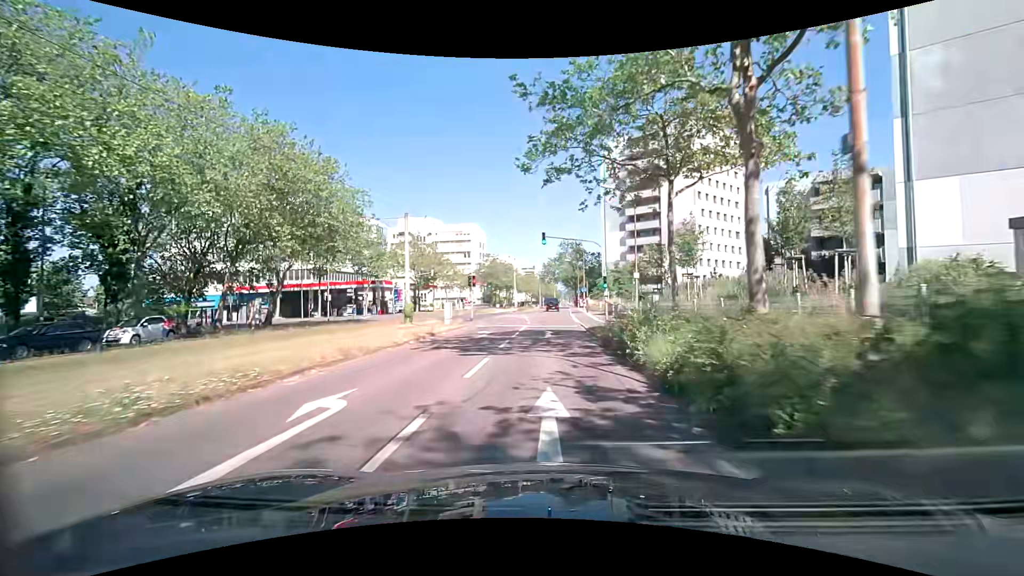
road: tertiary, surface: asphalt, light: Day
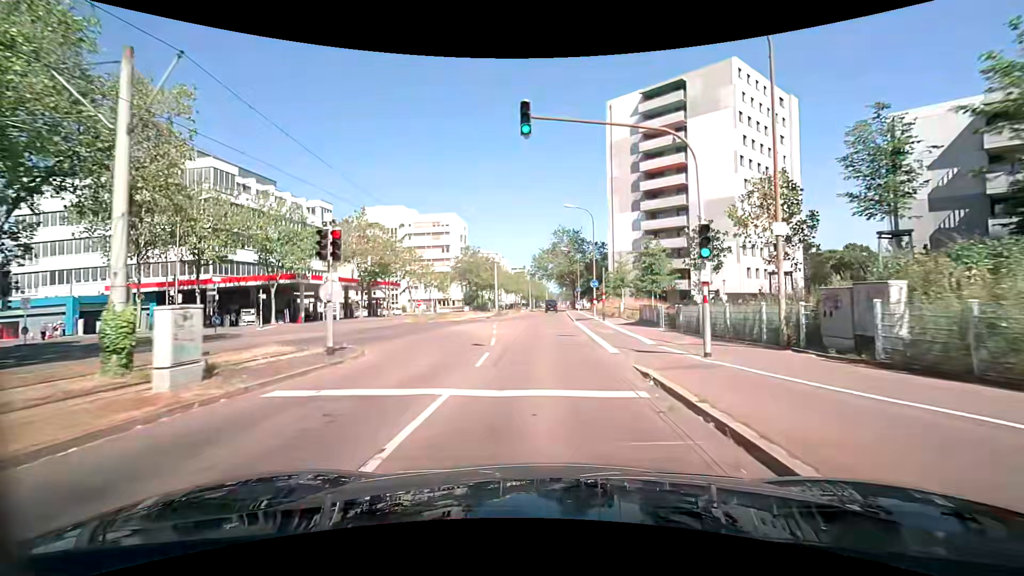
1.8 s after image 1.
(+0.2, +22.0) m; +1°
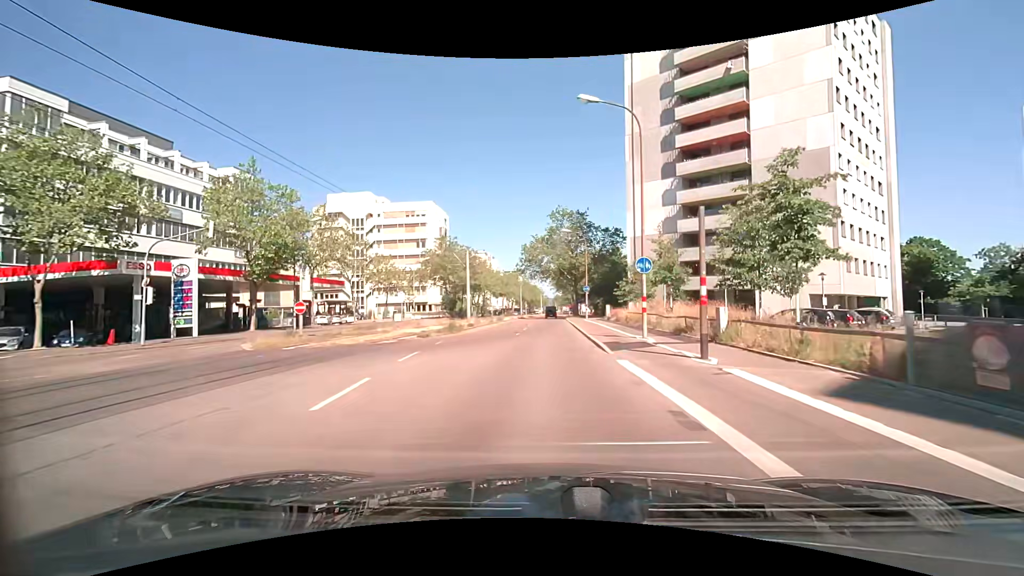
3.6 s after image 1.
(+0.1, +22.0) m; +1°
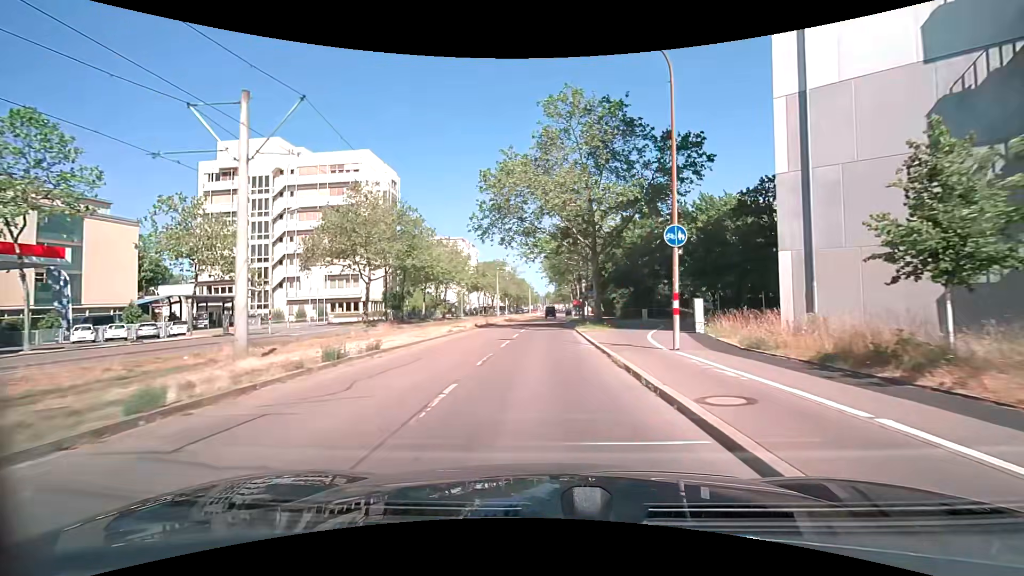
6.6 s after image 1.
(+0.2, +36.7) m; +1°
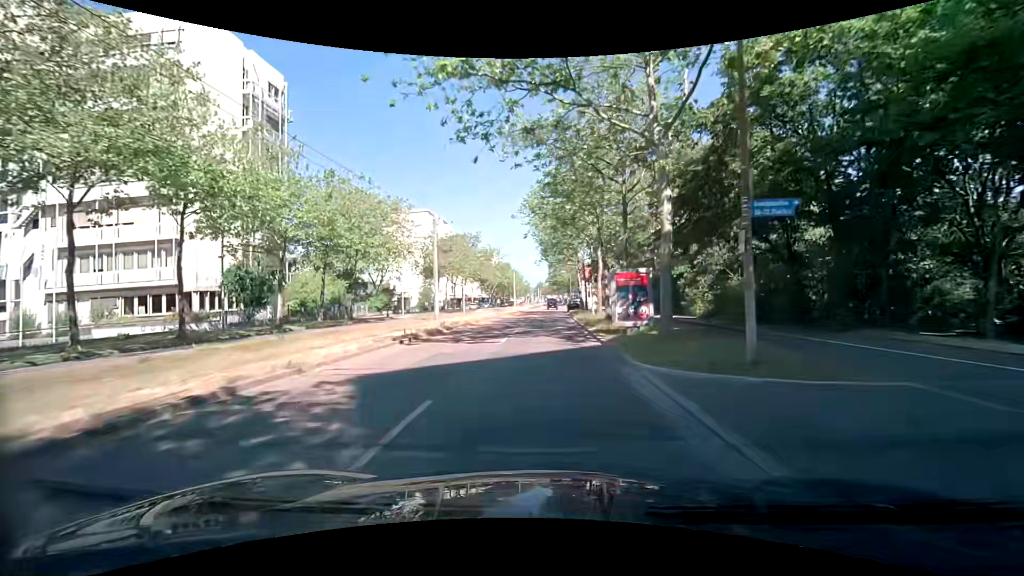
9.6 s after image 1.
(+0.3, +37.7) m; +1°
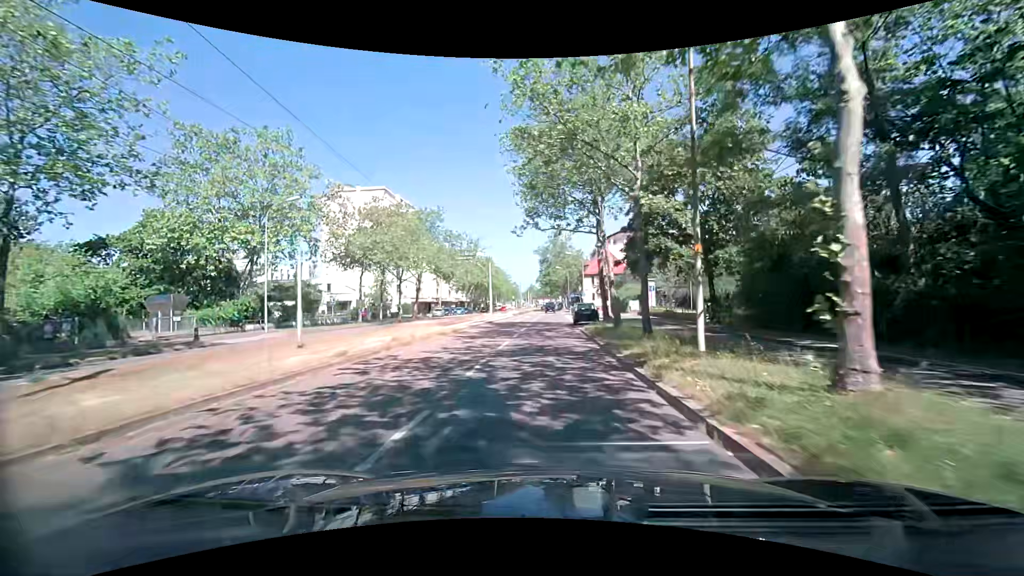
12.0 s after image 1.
(+0.2, +29.9) m; +1°
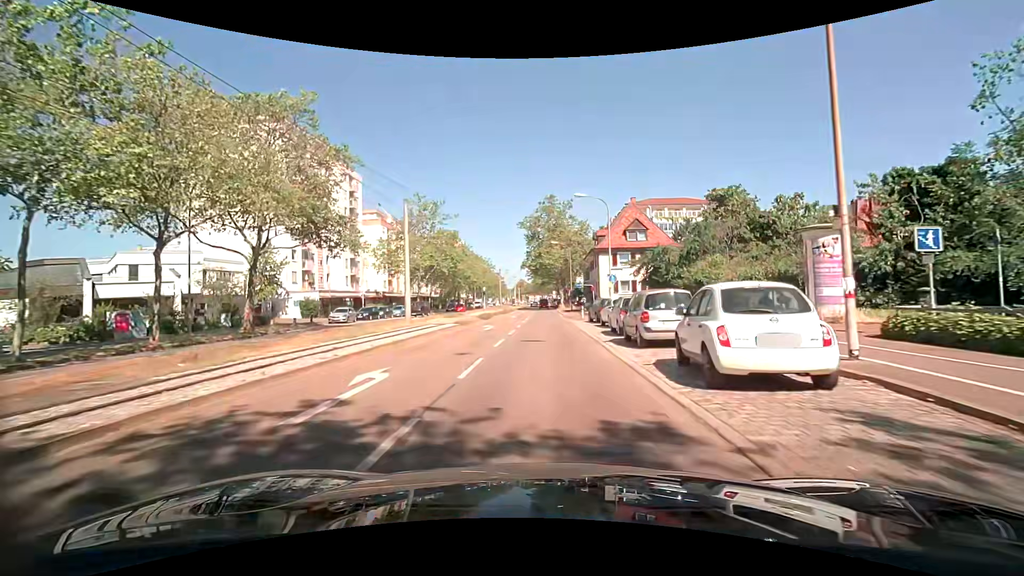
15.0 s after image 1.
(+0.1, +37.1) m; 0°
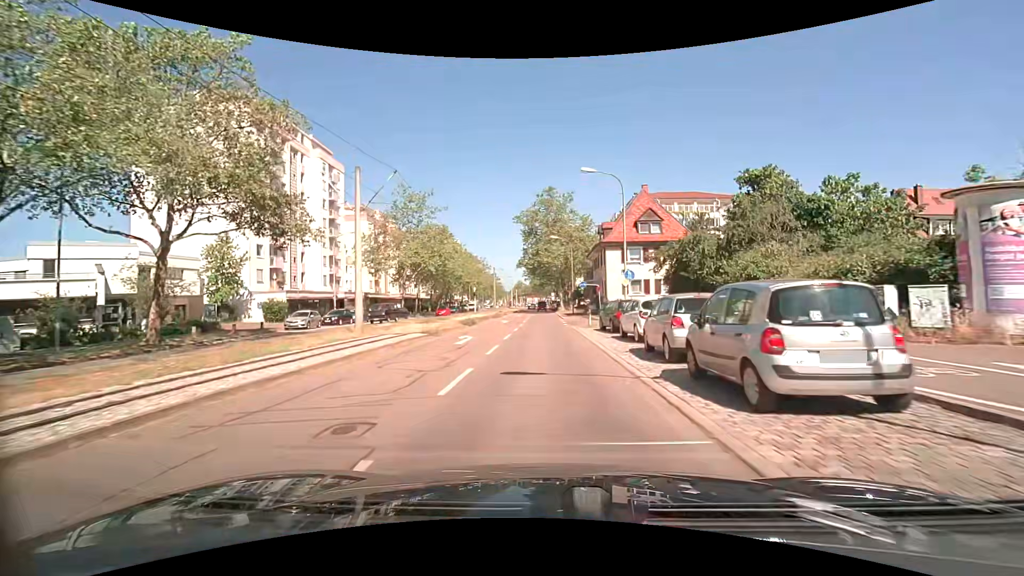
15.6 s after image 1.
(+0.1, +7.4) m; +1°
(0, +10) (0, +20) (0, +30) (0, +40) (0, +50) (0, +60) (0, +70) (0, +80) (0, +90) (0, +100) m
